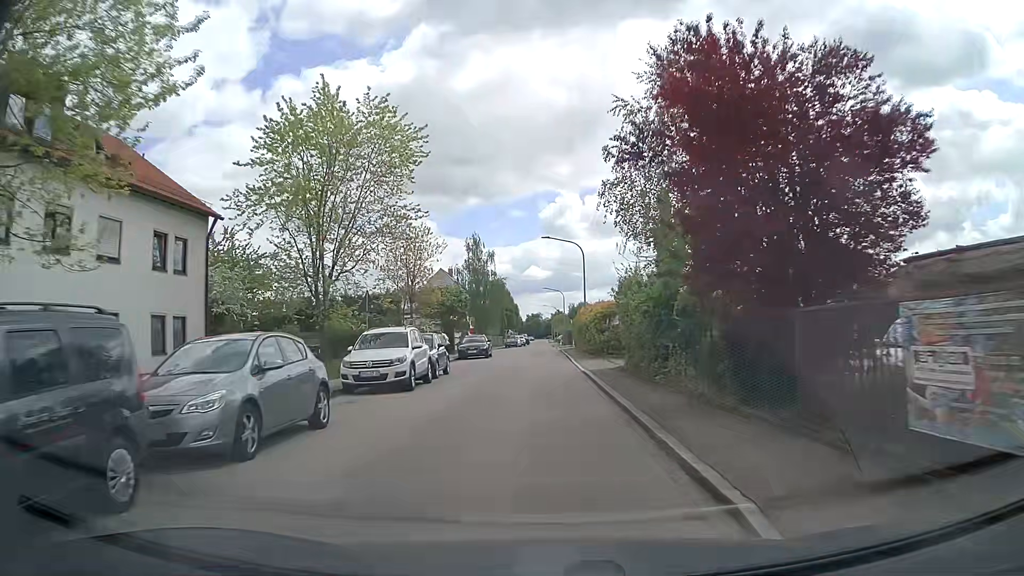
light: Day
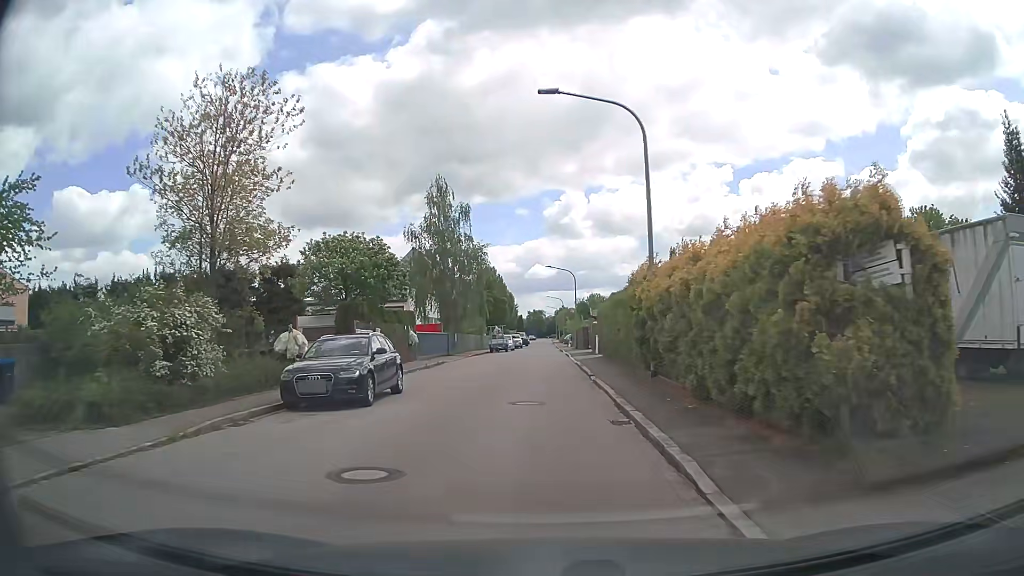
(+0.1, +27.5) m; 0°
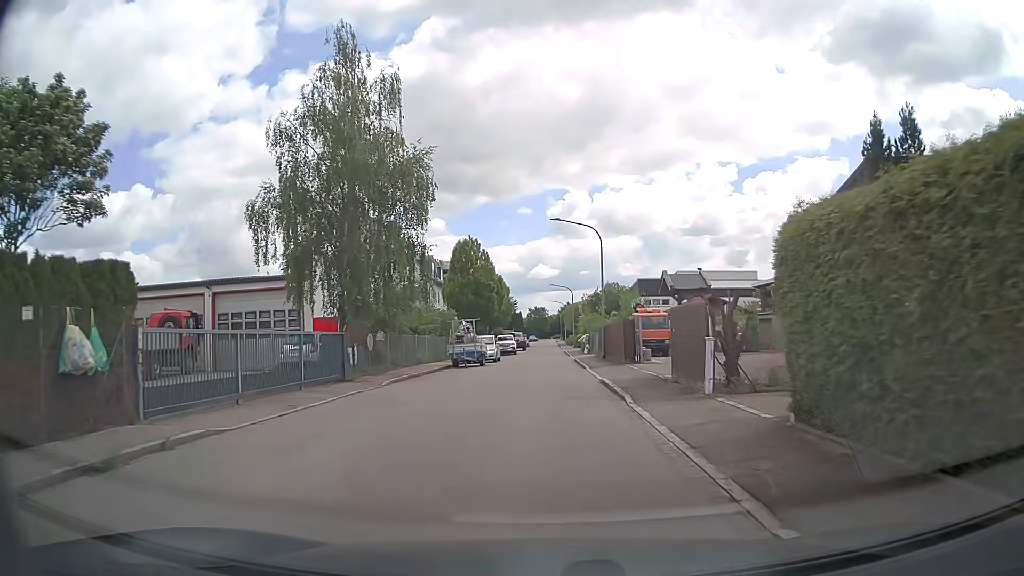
(-0.2, +26.0) m; -1°
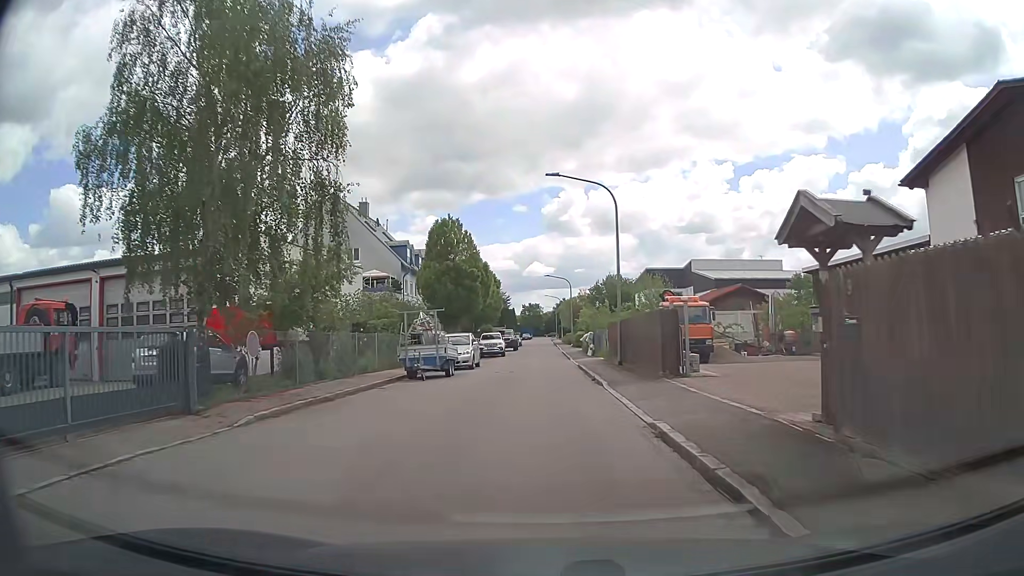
(+0.1, +10.2) m; +1°
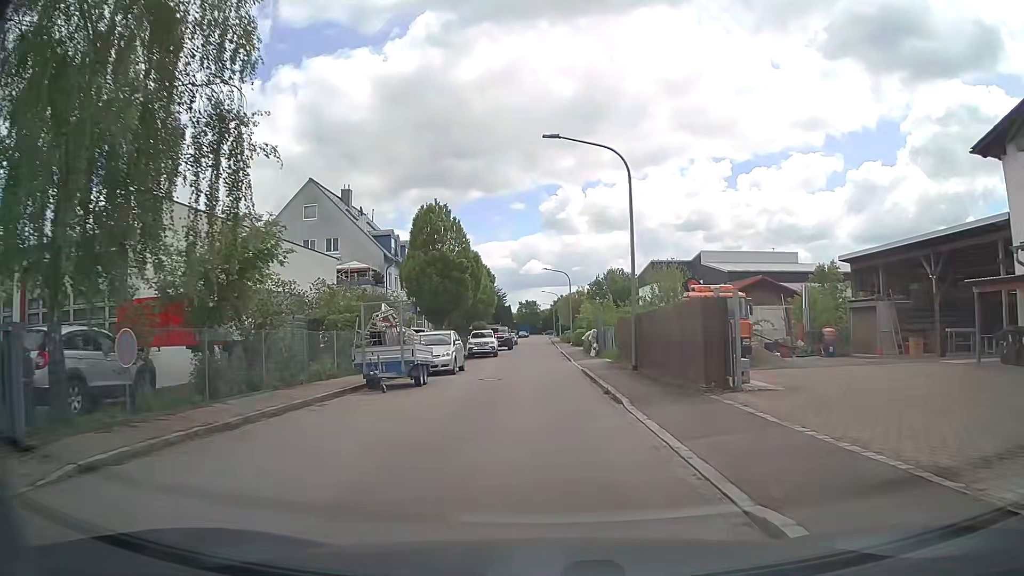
(0.0, +5.1) m; 0°
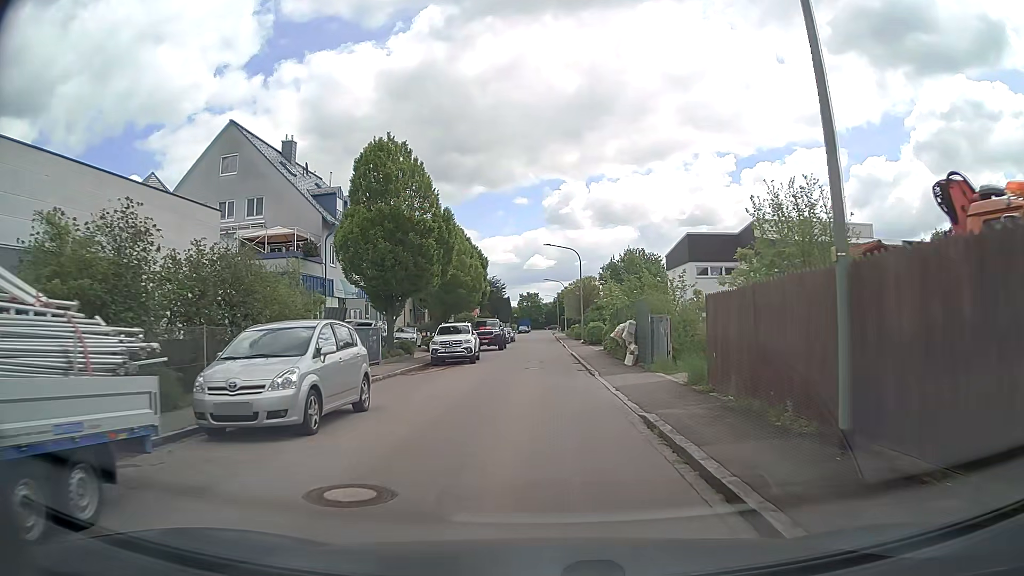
(0.0, +15.1) m; -1°
